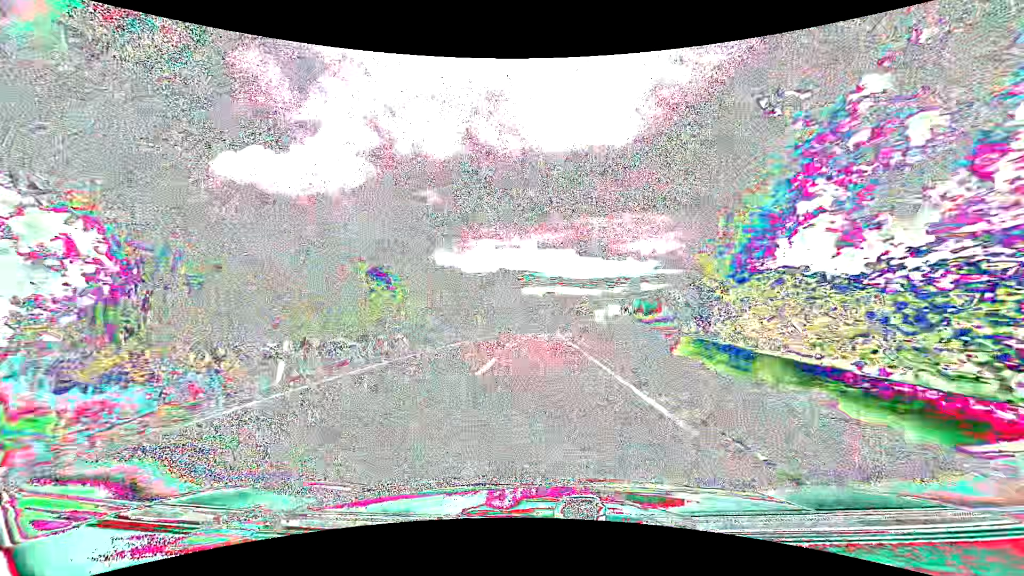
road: tertiary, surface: asphalt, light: Day
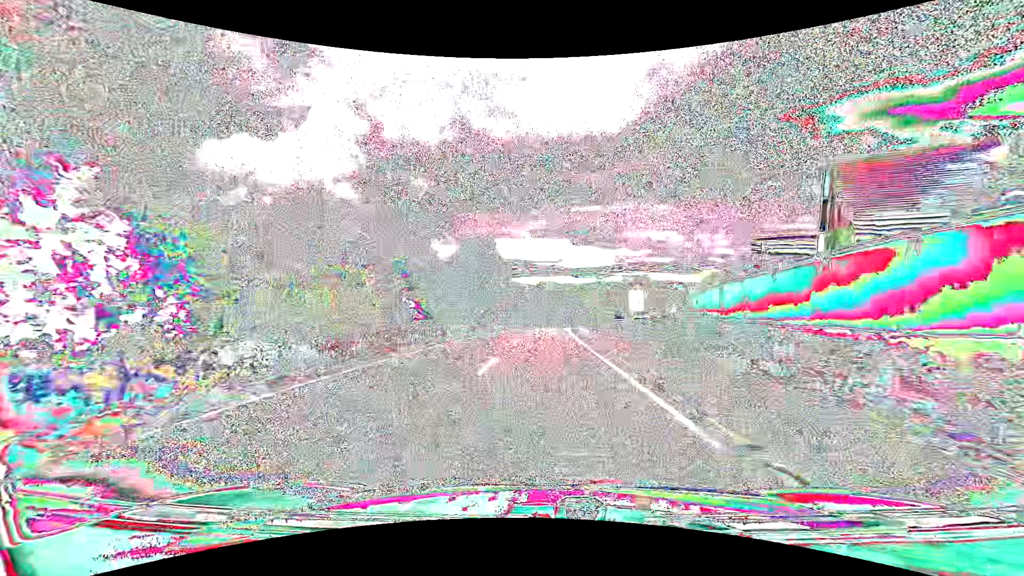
(+0.3, +36.3) m; +1°
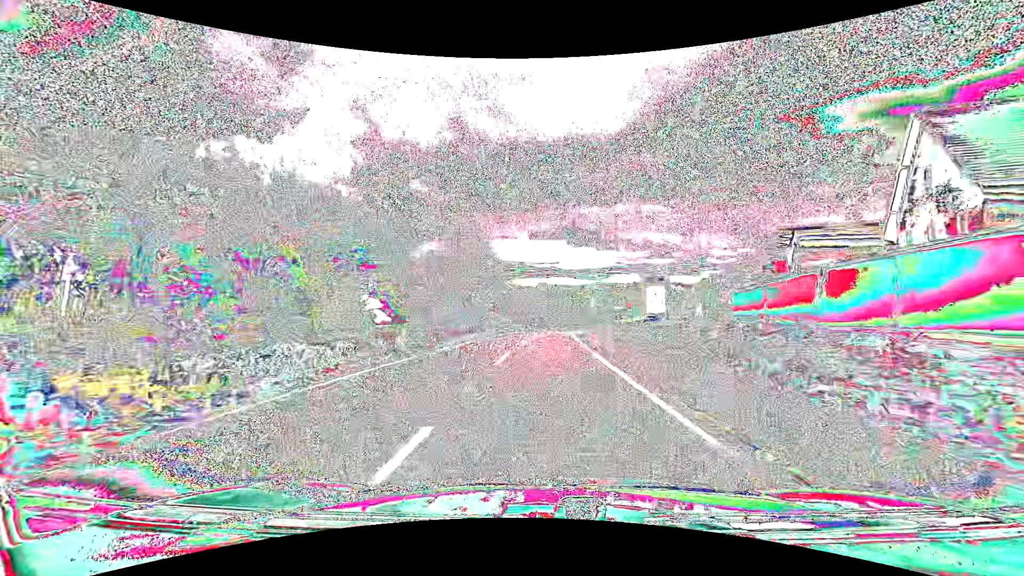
(0.0, +9.1) m; 0°
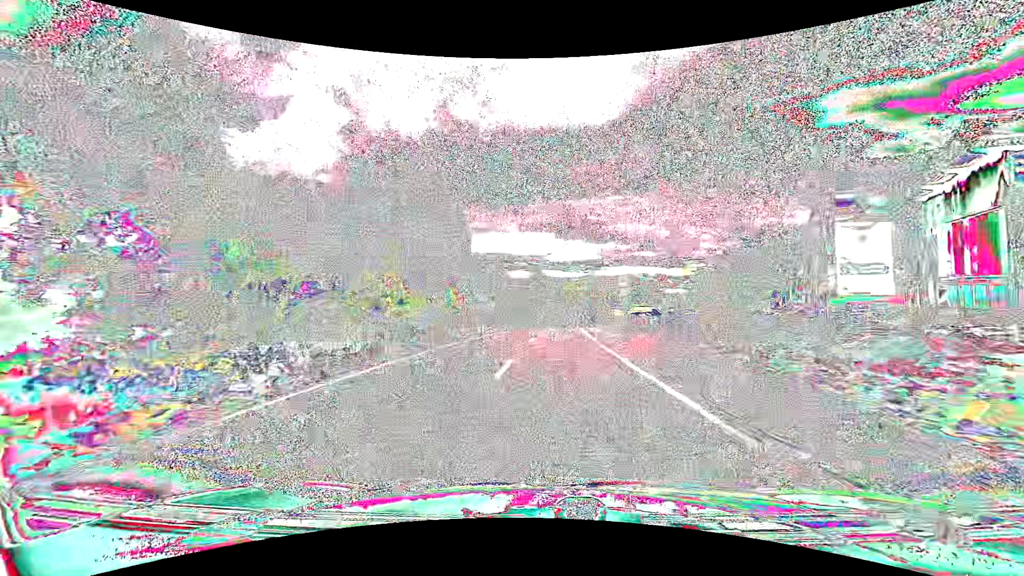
(+0.2, +27.7) m; +1°
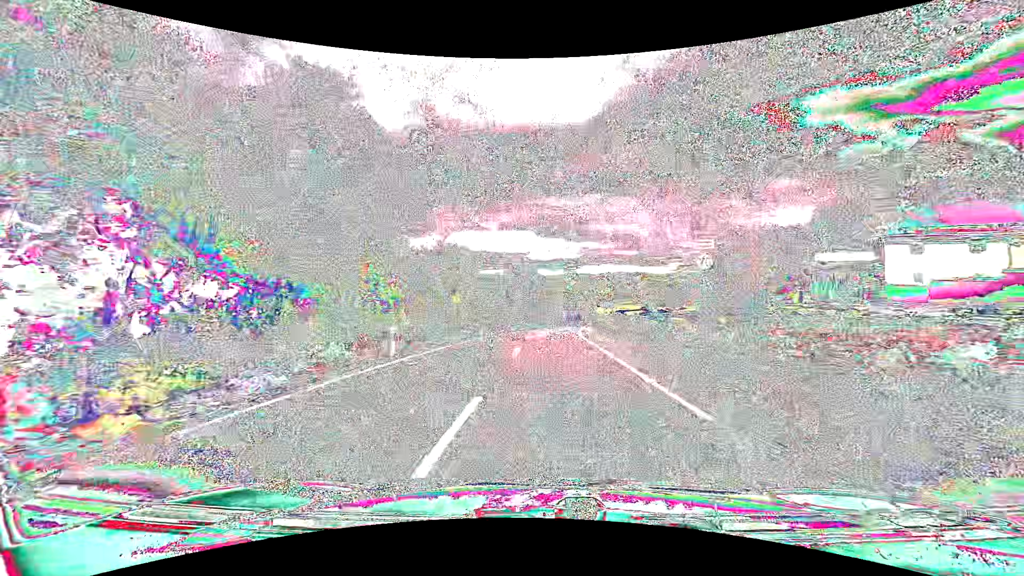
(+0.3, +18.6) m; +2°
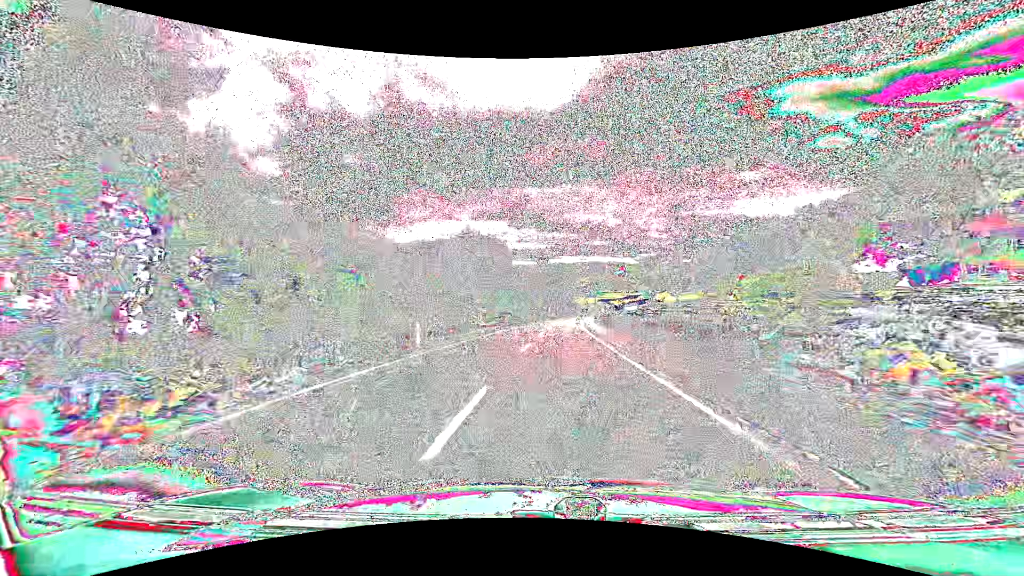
(+1.7, +47.1) m; +3°
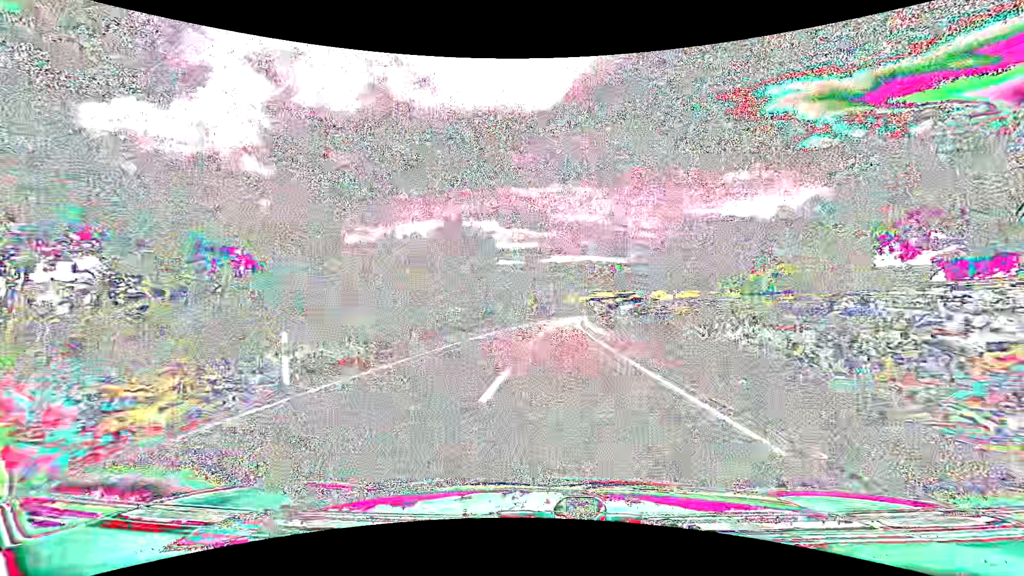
(+0.1, +9.4) m; +1°
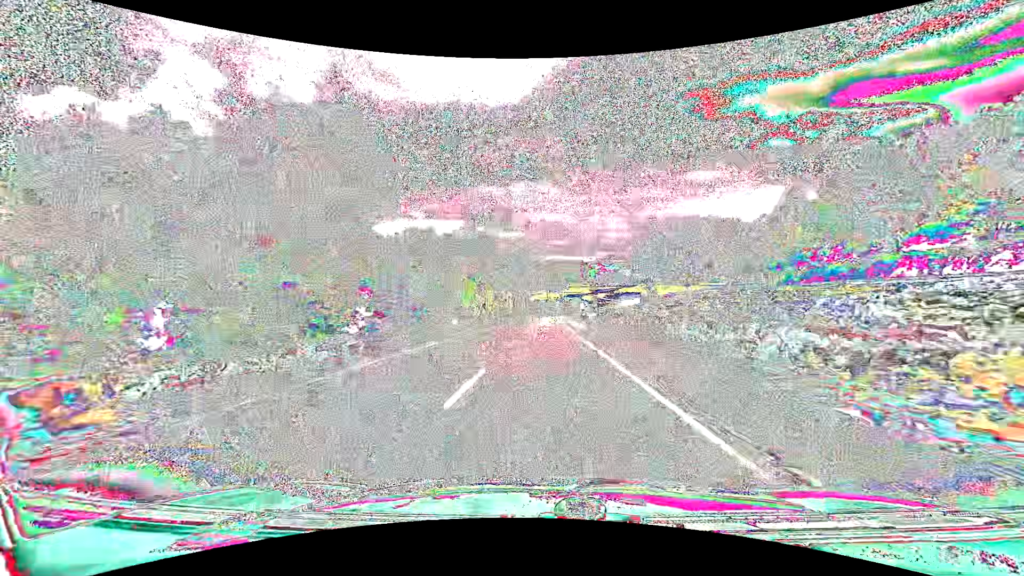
(+2.1, +48.7) m; +4°
